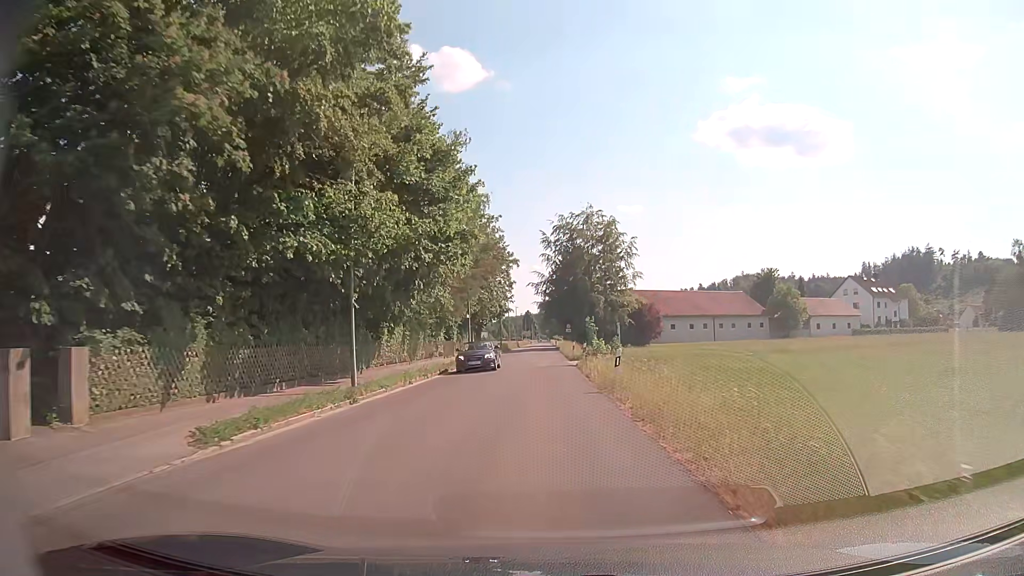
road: tertiary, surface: asphalt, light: Day
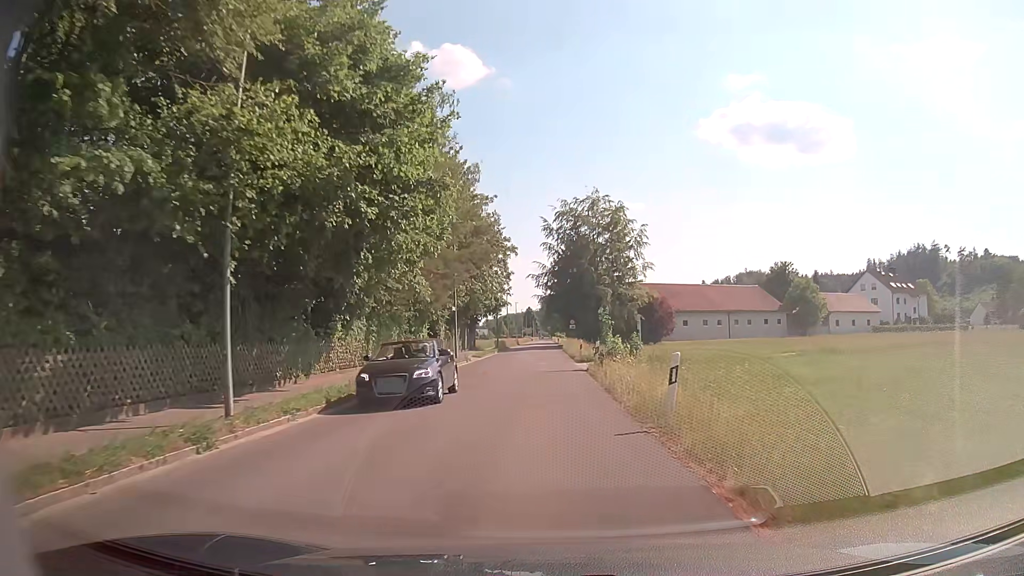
(0.0, +7.6) m; 0°
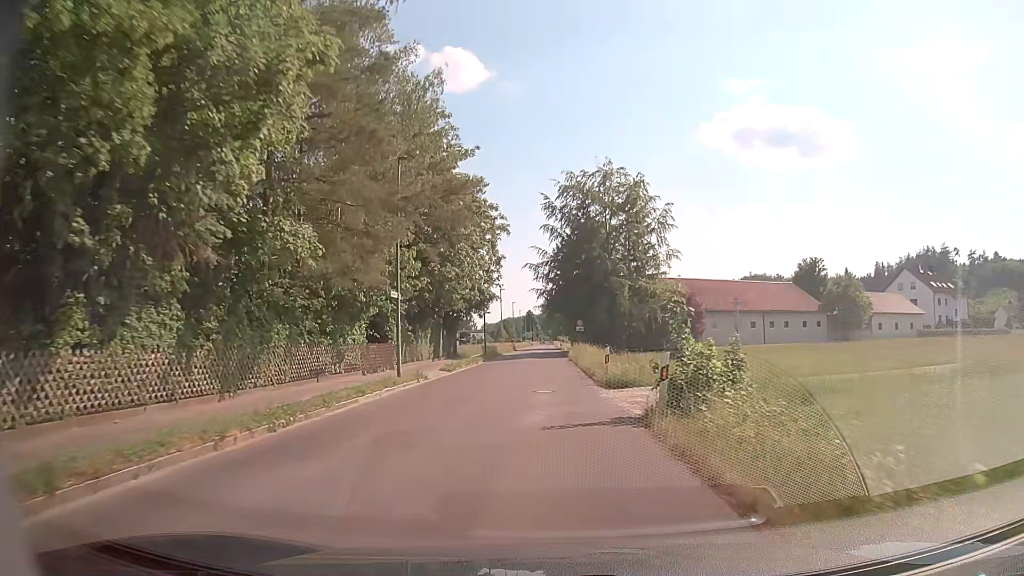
(-0.1, +15.0) m; 0°
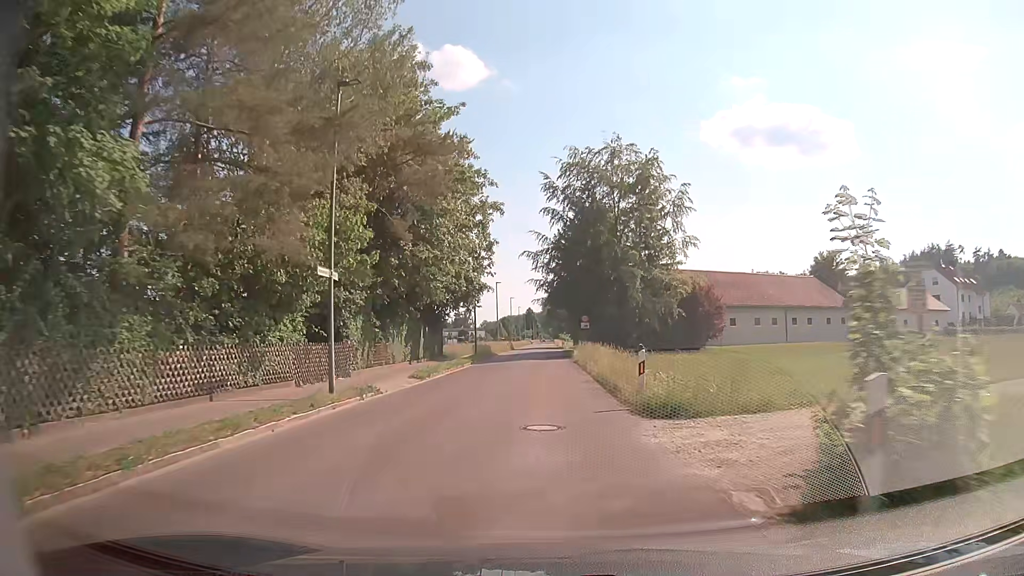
(0.0, +7.5) m; 0°
